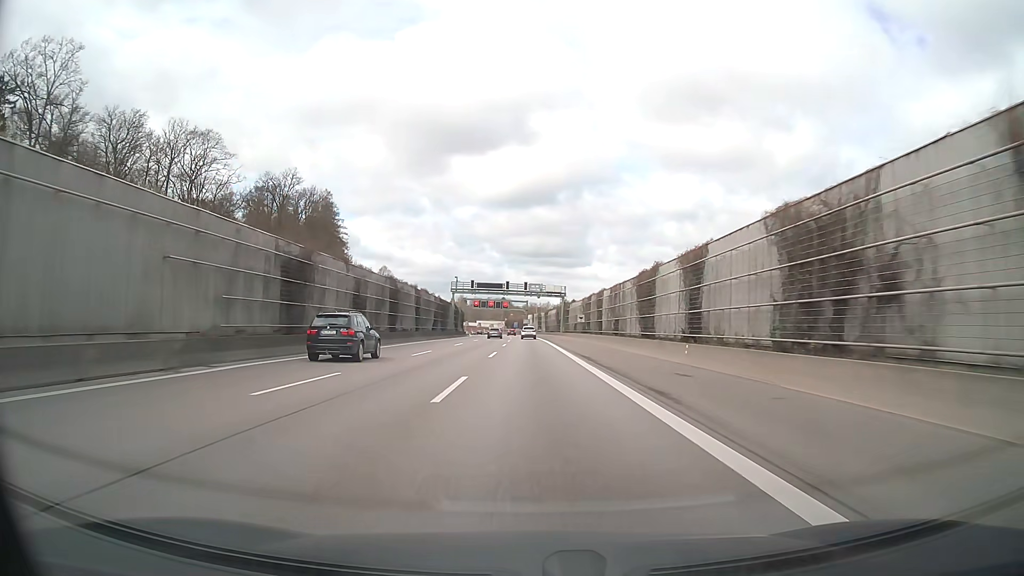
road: motorway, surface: asphalt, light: Day
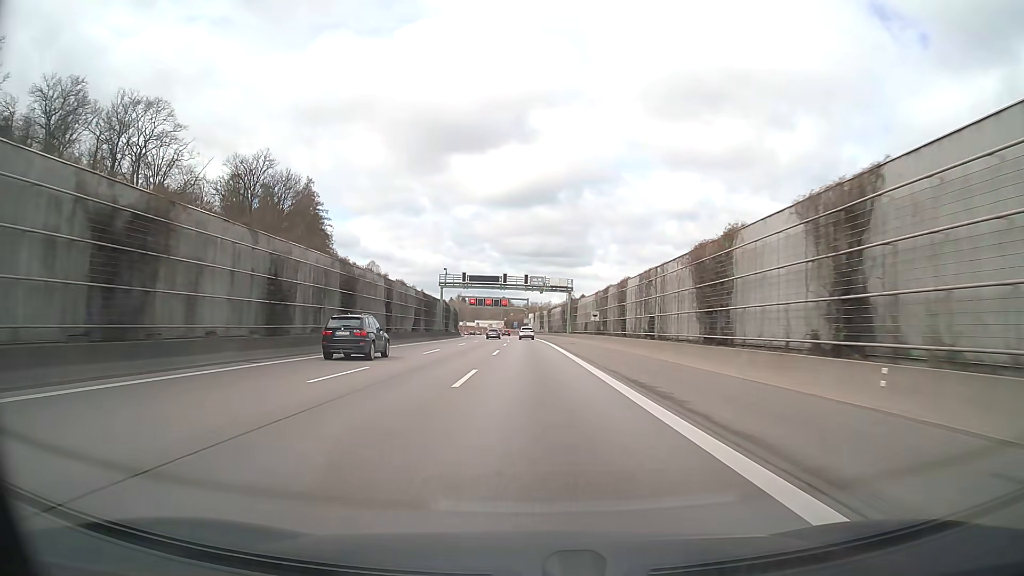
(0.0, +14.7) m; 0°
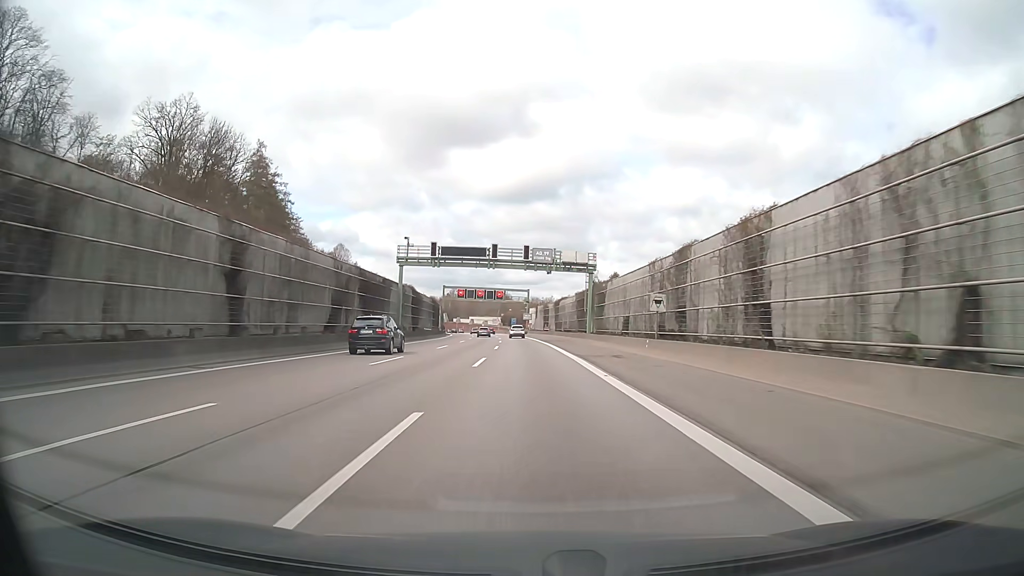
(0.0, +29.1) m; 0°
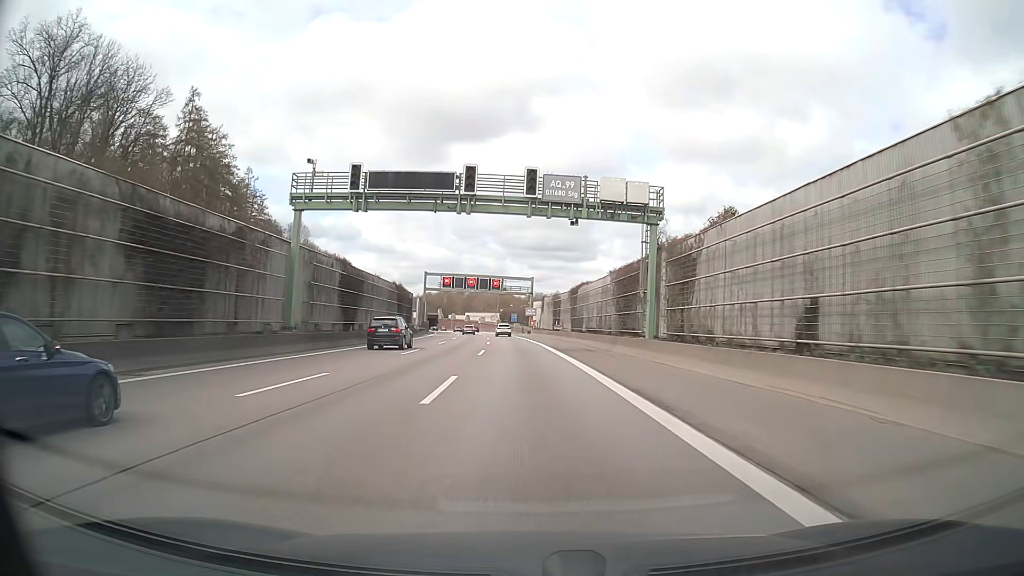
(-0.1, +28.4) m; -1°
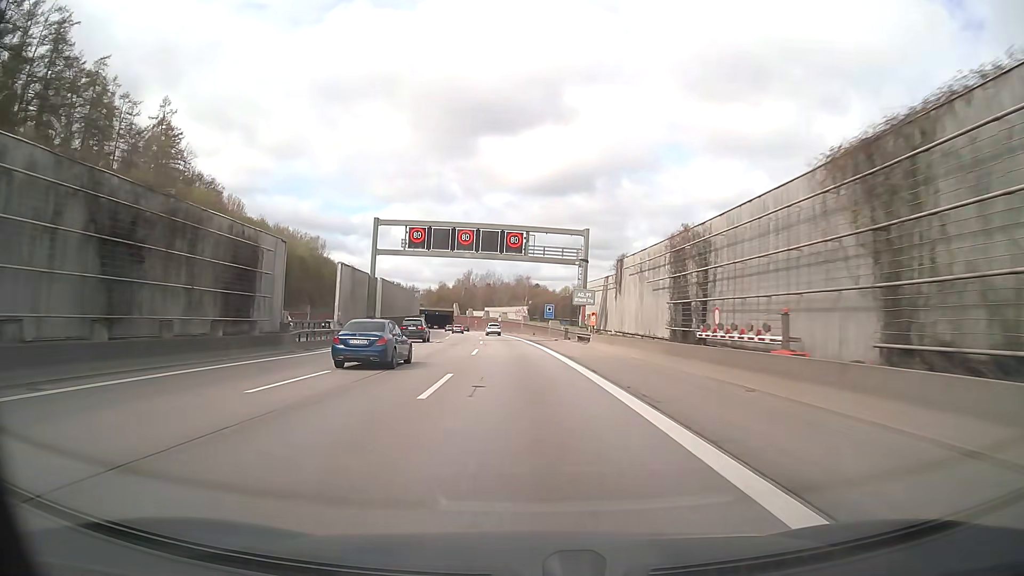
(-1.0, +53.8) m; -3°
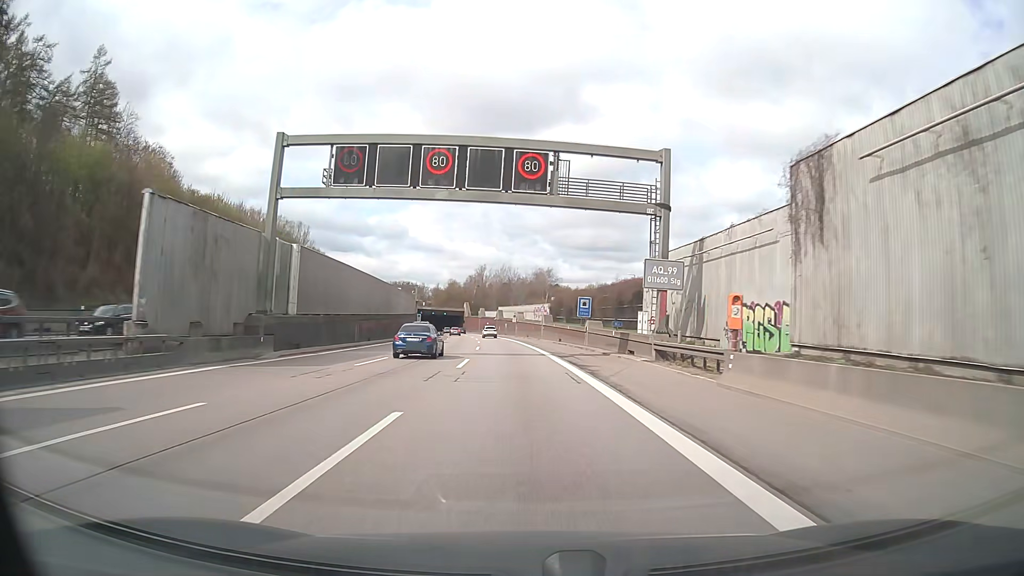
(-0.3, +26.0) m; -1°
(0, +10) (0, +20) (-1, +30) (-1, +40) (-2, +50) (-2, +60) (-3, +70) (-4, +80) (-5, +90) (-6, +100) m
